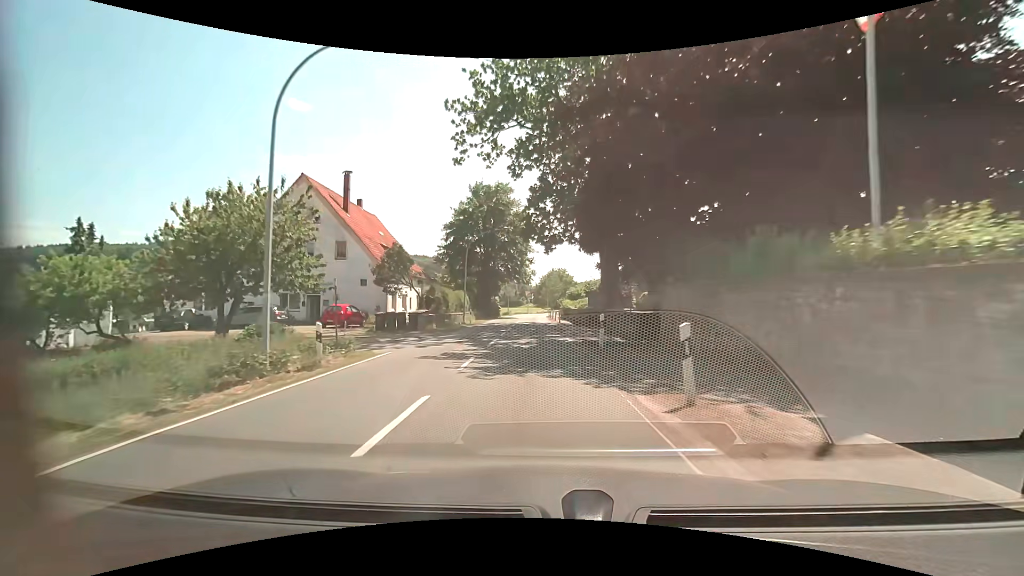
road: secondary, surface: asphalt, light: Day
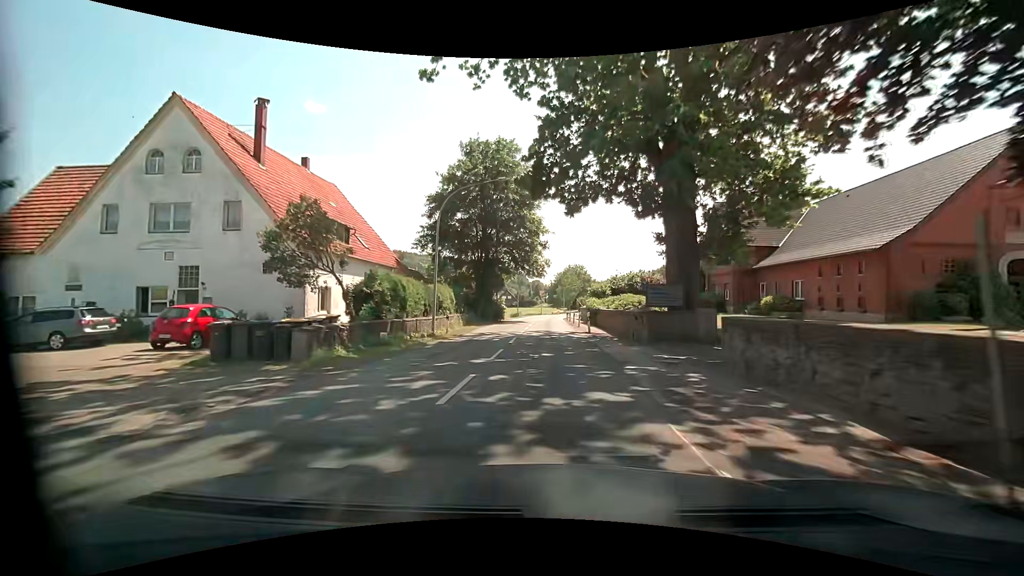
(-0.2, +15.4) m; -2°
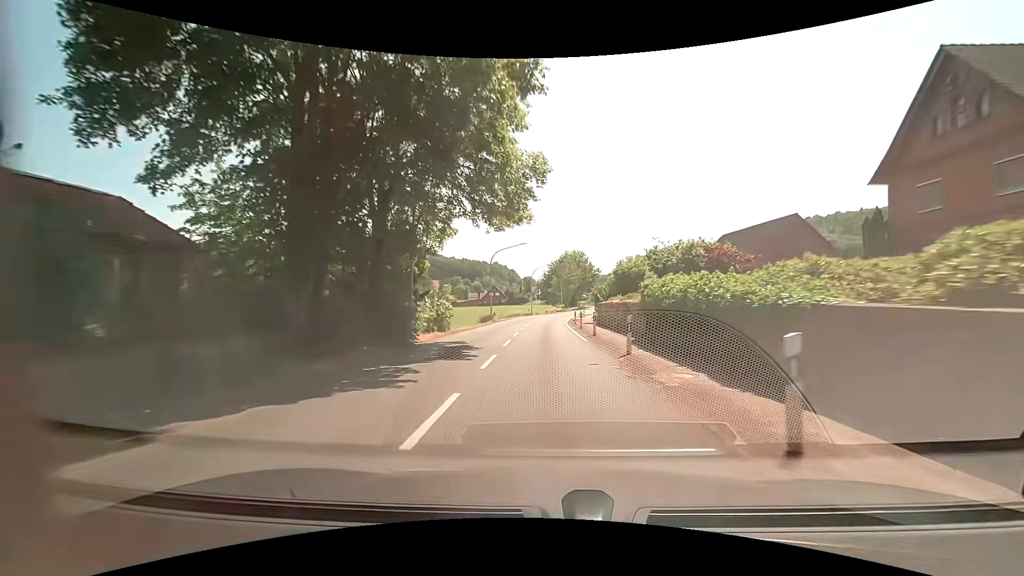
(+0.3, +31.7) m; +1°
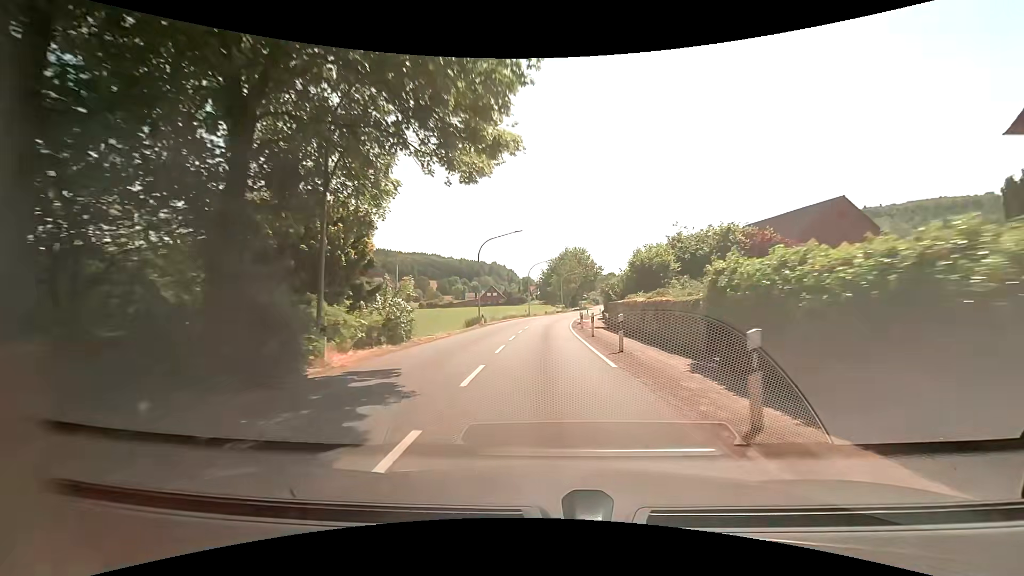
(0.0, +8.1) m; 0°
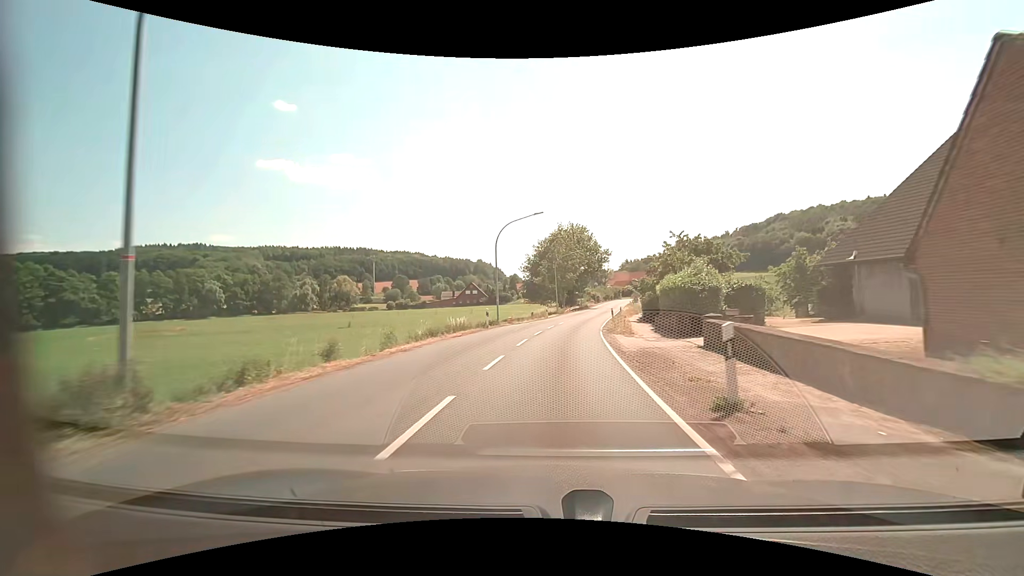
(0.0, +33.4) m; +1°
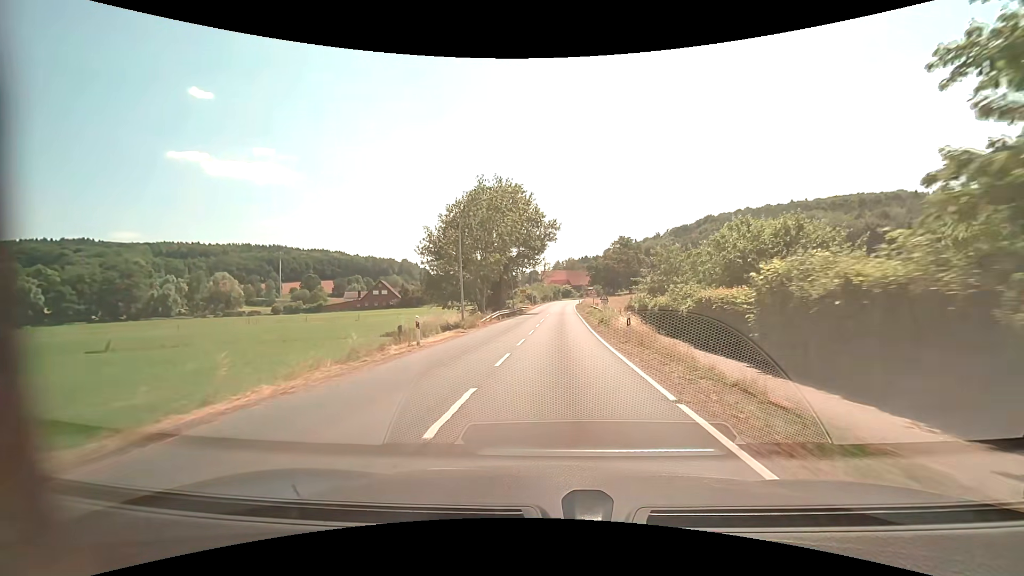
(+2.2, +34.6) m; +8°
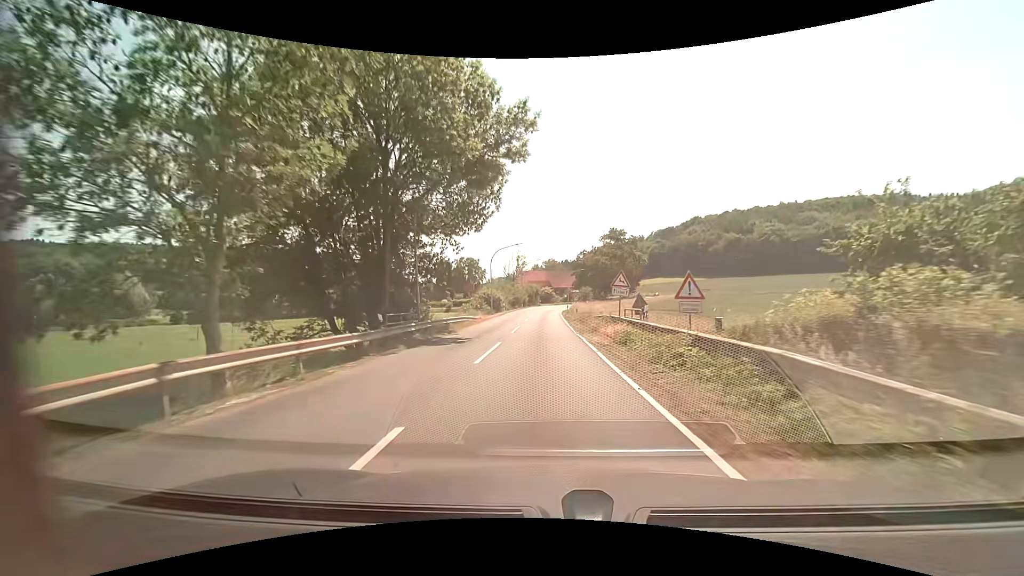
(+1.2, +34.7) m; +2°
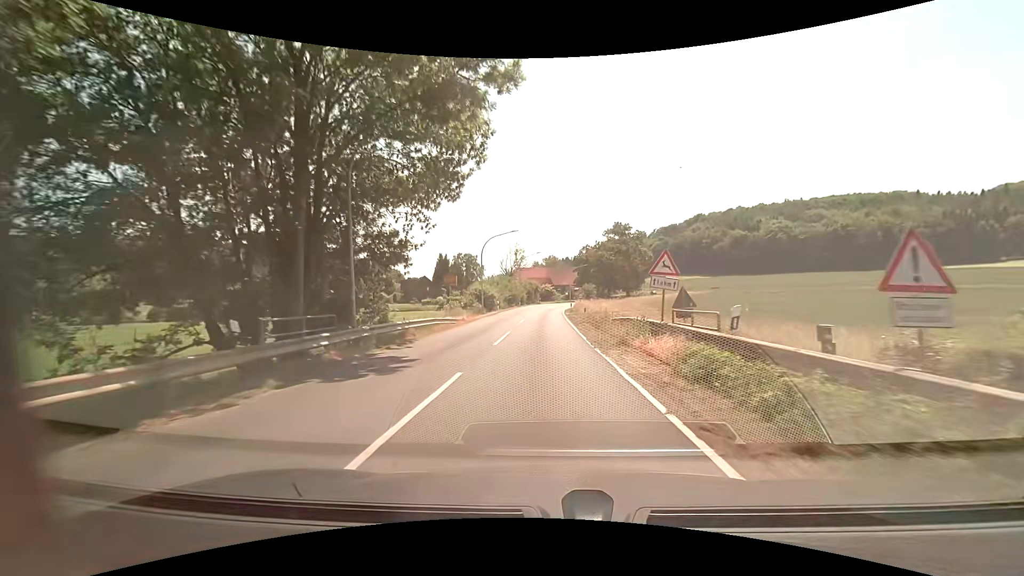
(0.0, +8.0) m; 0°
(0, +10) (0, +20) (0, +30) (0, +40) (0, +50) (+1, +60) (+2, +70) (+3, +80) (+6, +89) (+10, +99) m
